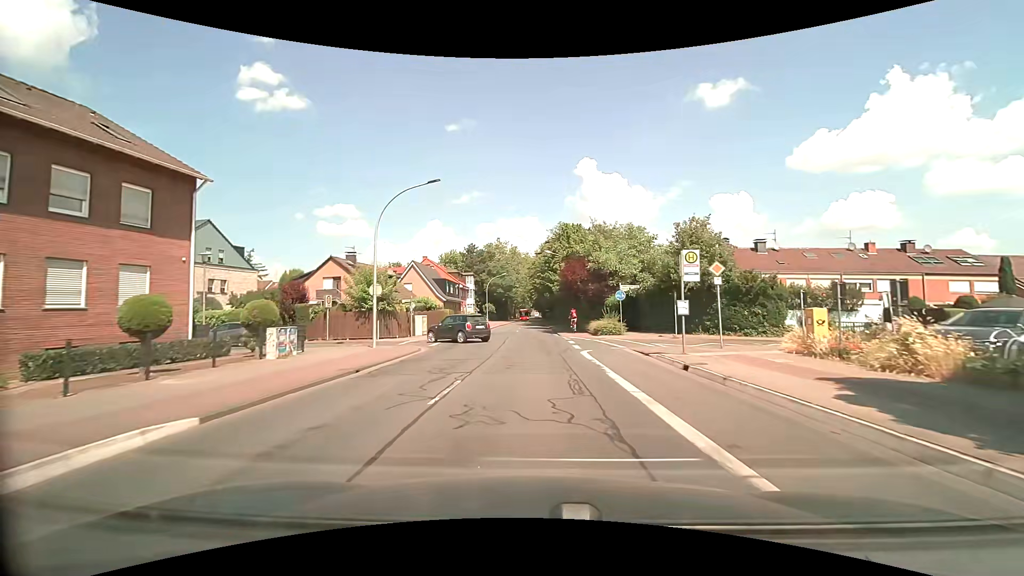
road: tertiary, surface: asphalt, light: Day
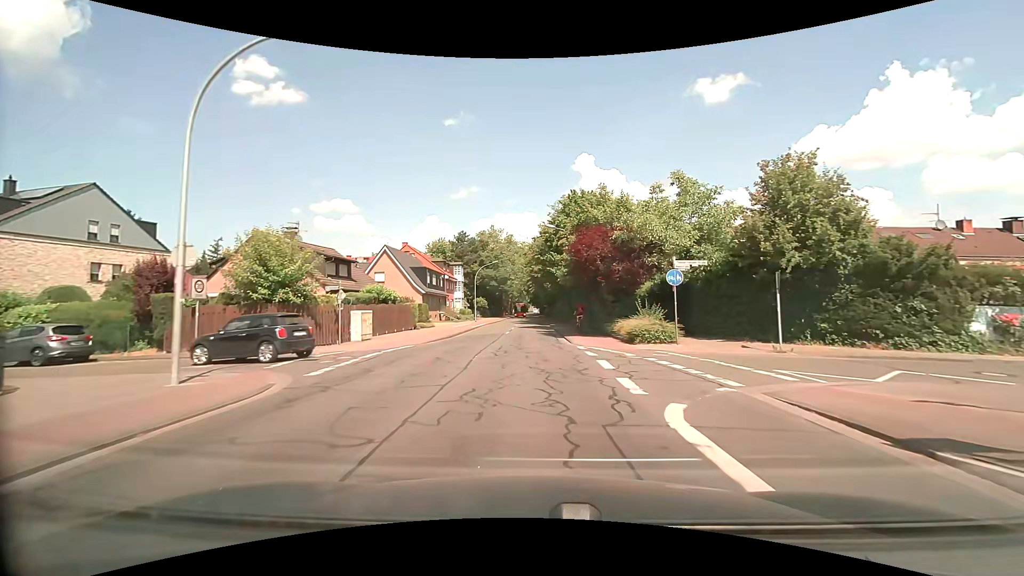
(+0.1, +12.8) m; +1°
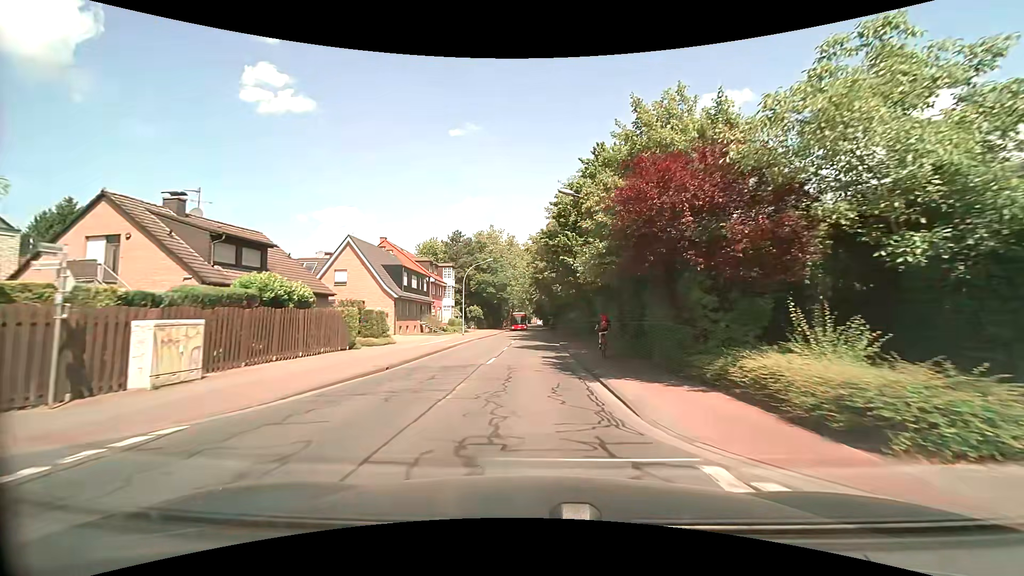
(-0.1, +13.8) m; -1°
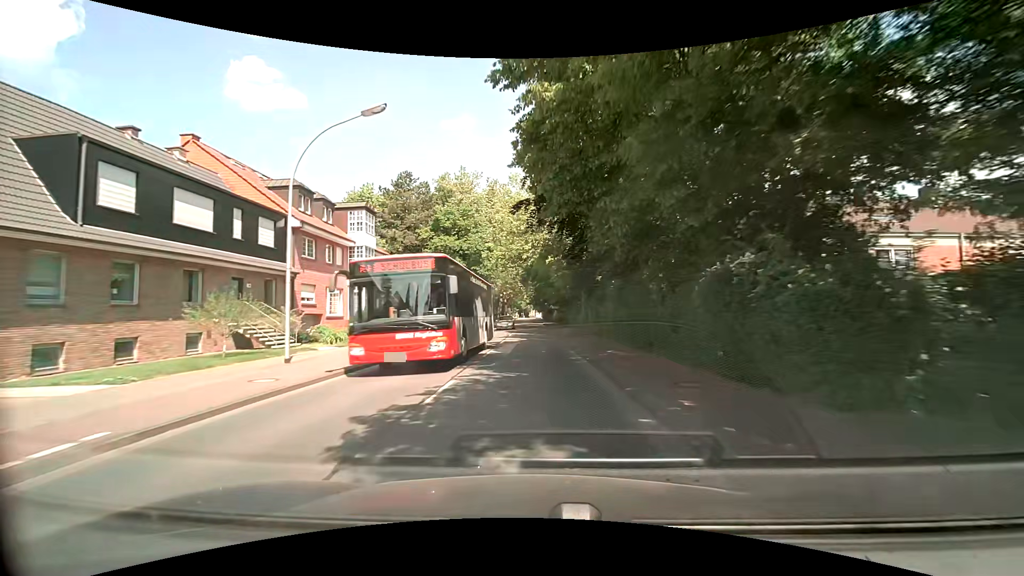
(+0.2, +36.5) m; 0°
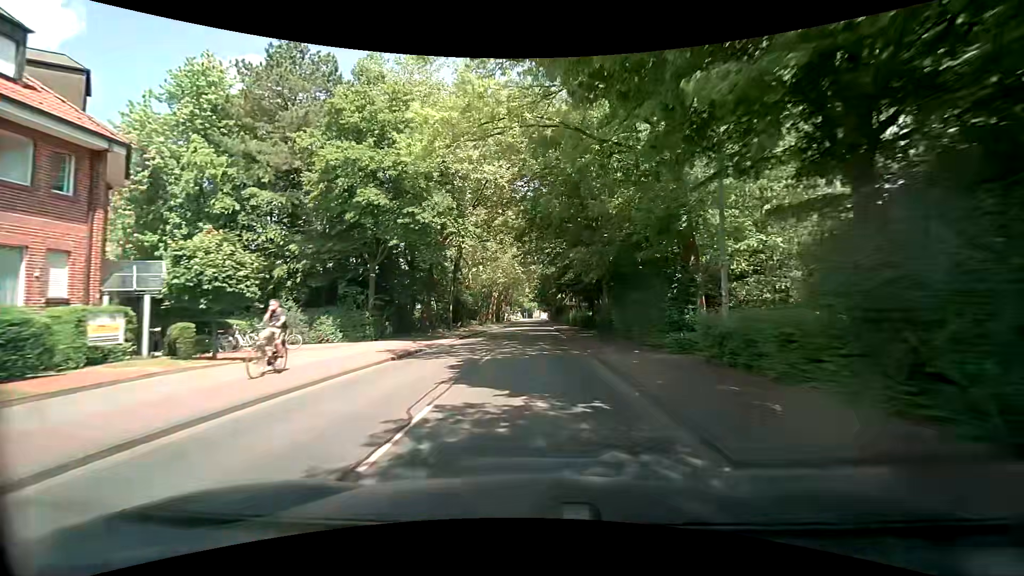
(0.0, +30.0) m; 0°
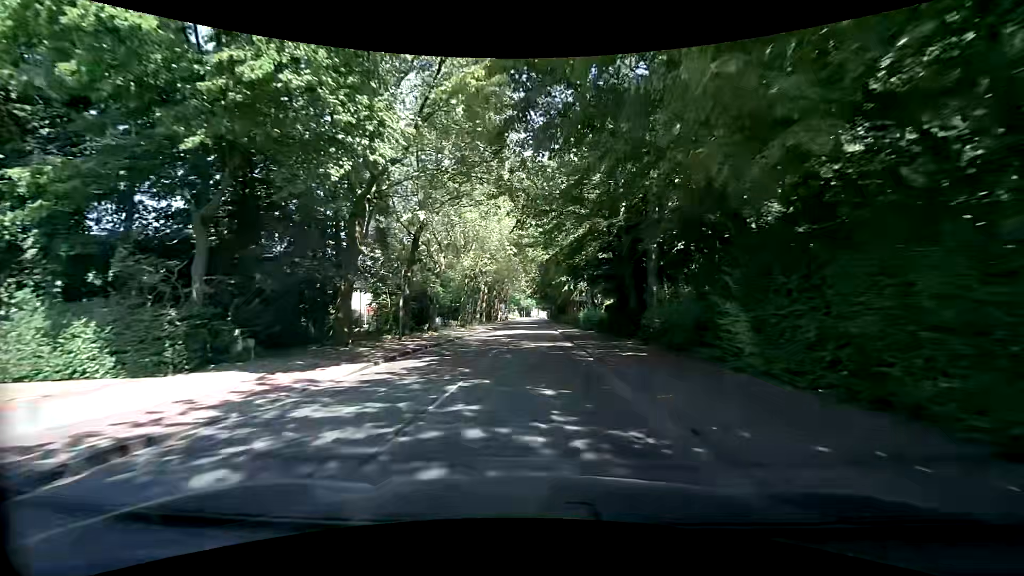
(-0.1, +15.1) m; 0°
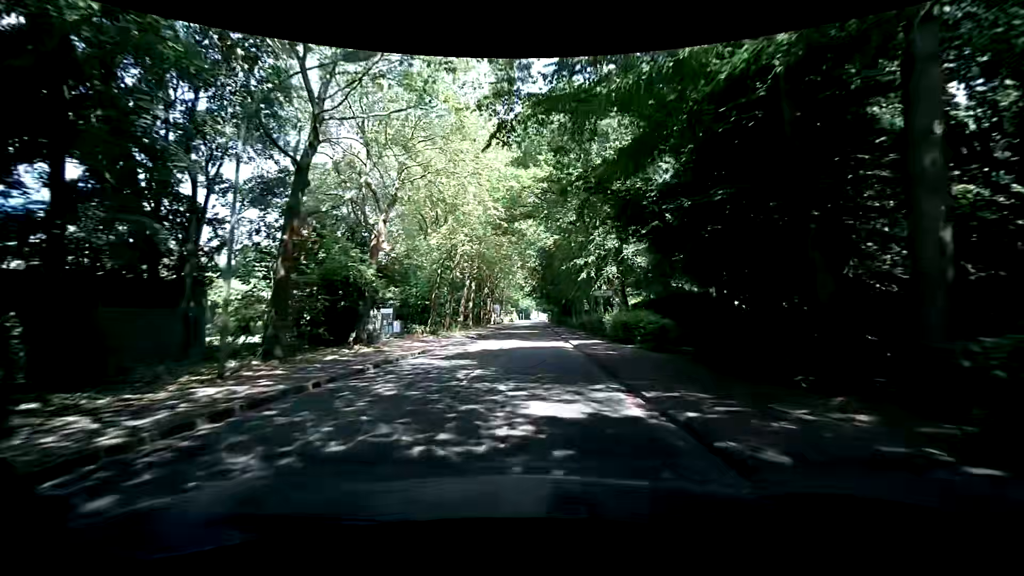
(+0.1, +15.1) m; 0°
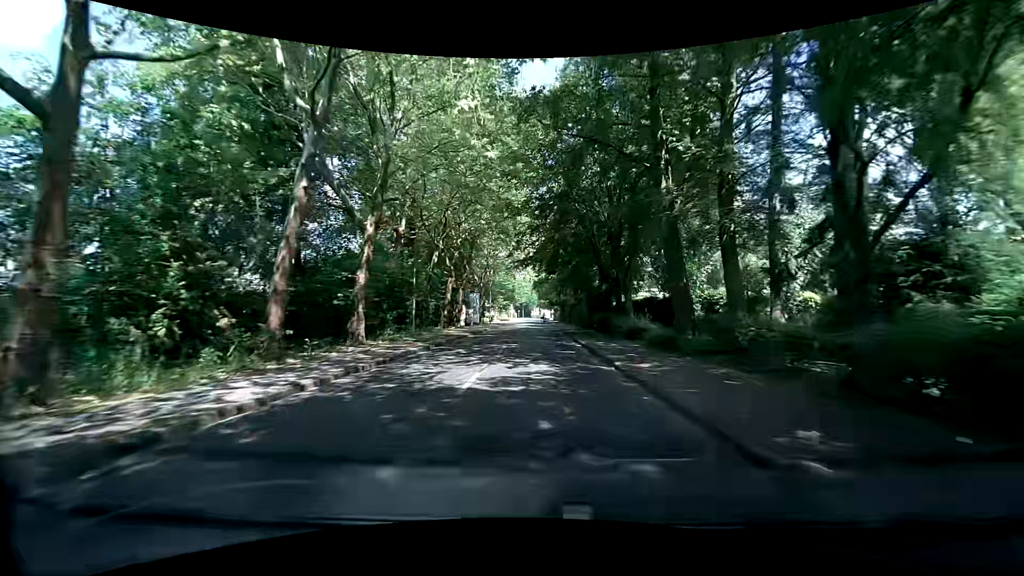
(0.0, +38.1) m; +1°
(0, +10) (0, +20) (0, +30) (0, +40) (0, +50) (0, +60) (0, +70) (0, +80) (0, +90) (0, +100) m
